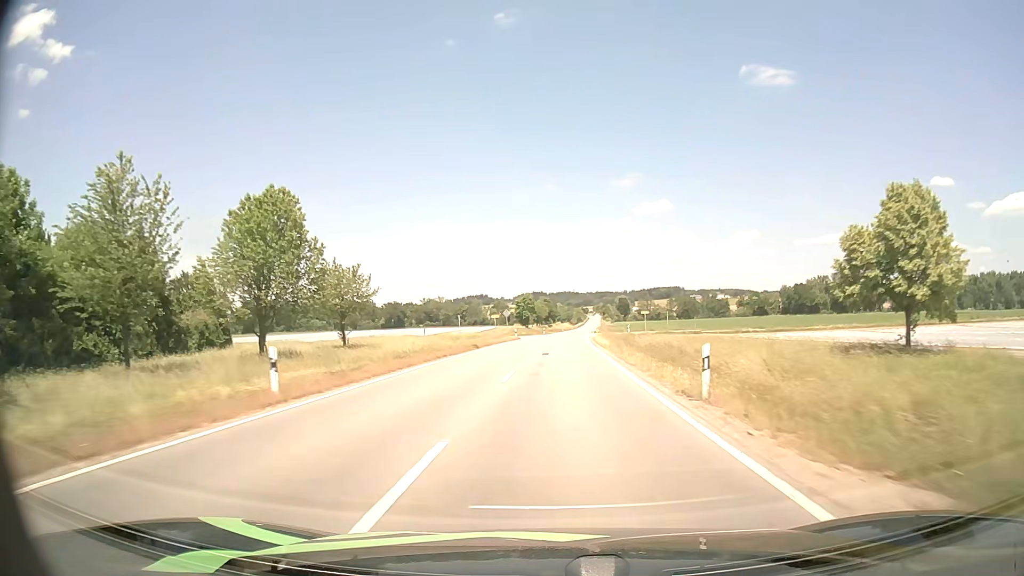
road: tertiary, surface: asphalt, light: Day
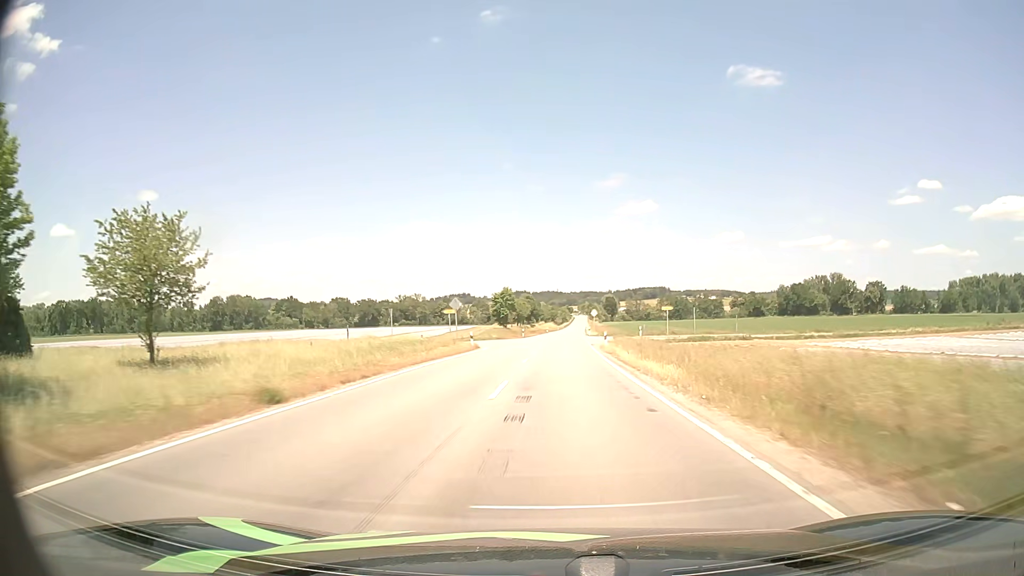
(+0.3, +27.8) m; +1°
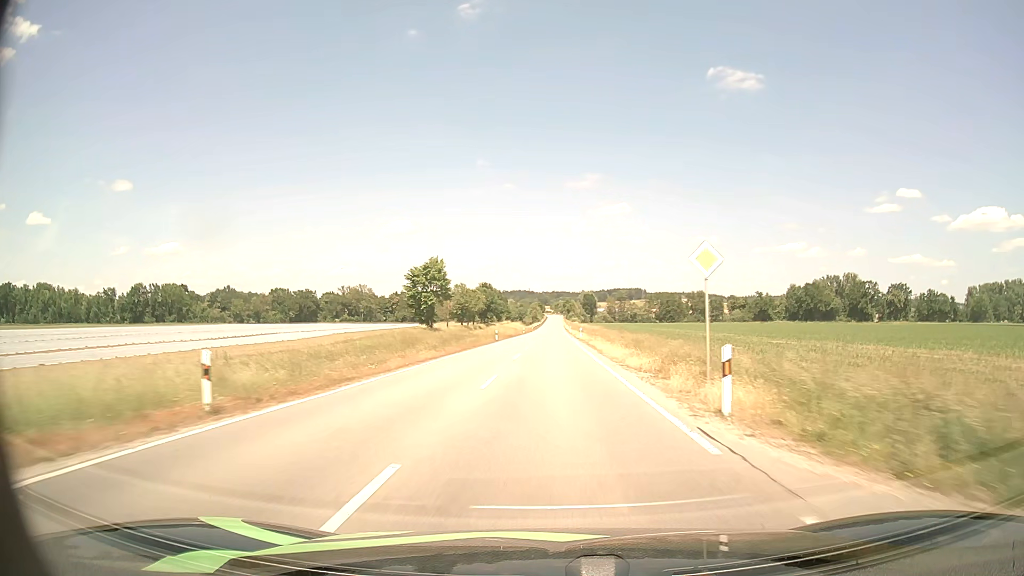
(+2.0, +70.9) m; +2°
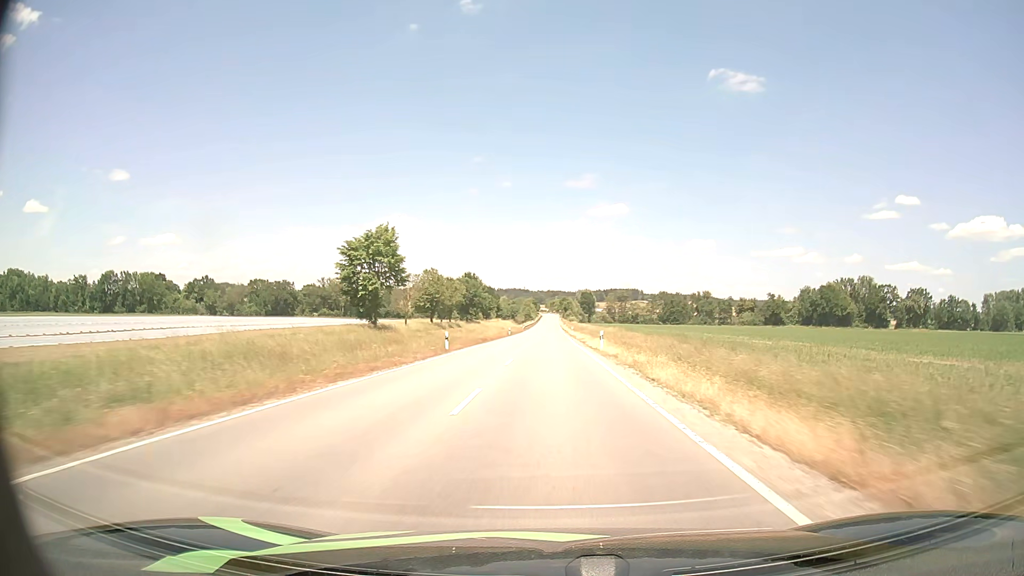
(+0.1, +28.9) m; +1°
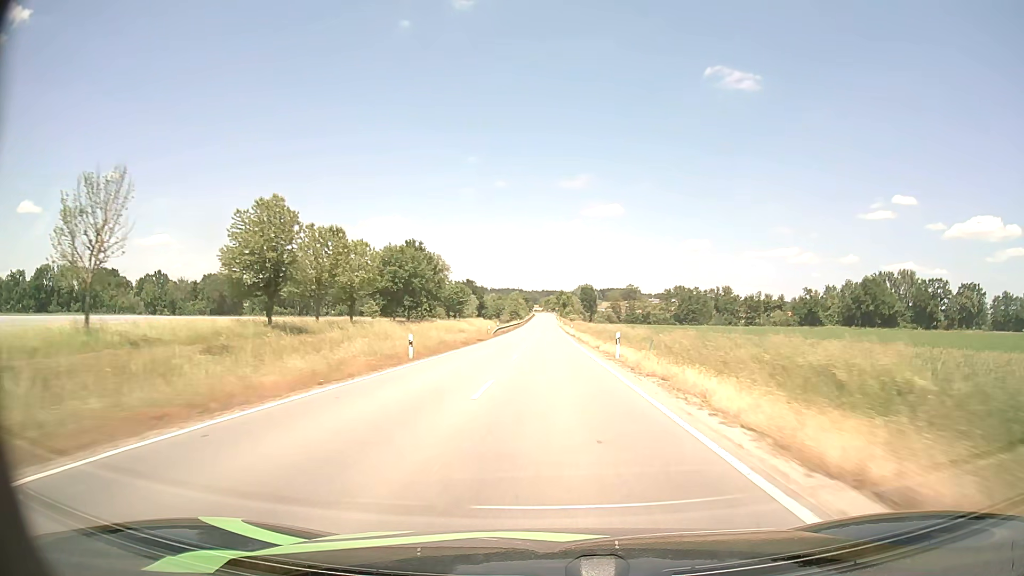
(+0.3, +58.8) m; 0°
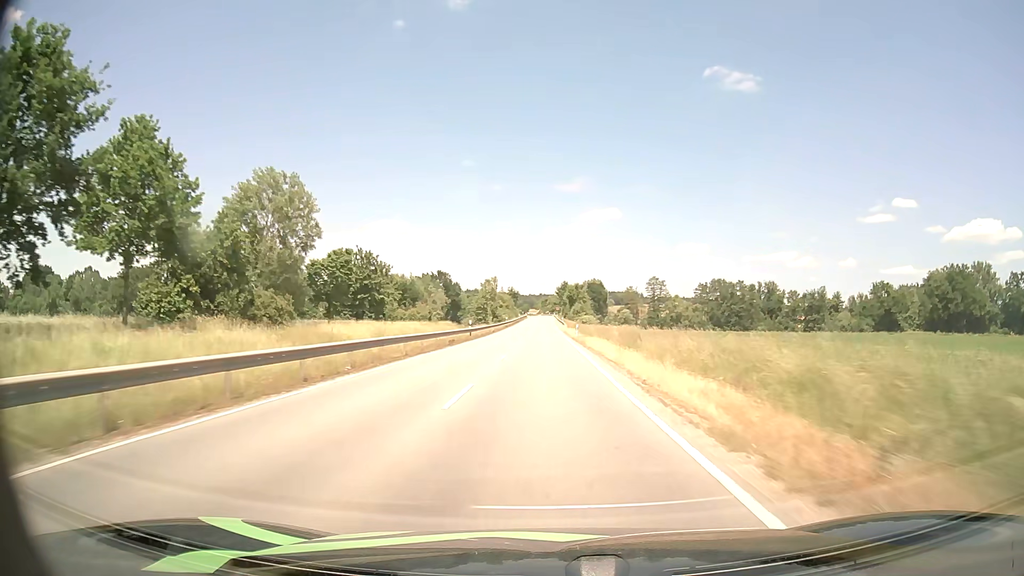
(+0.3, +74.6) m; 0°
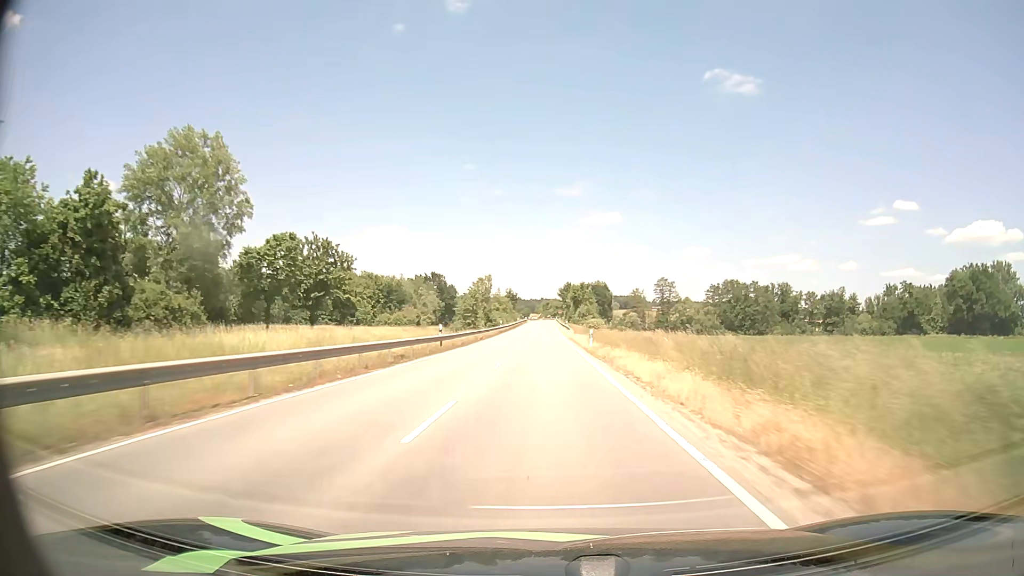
(0.0, +15.0) m; 0°
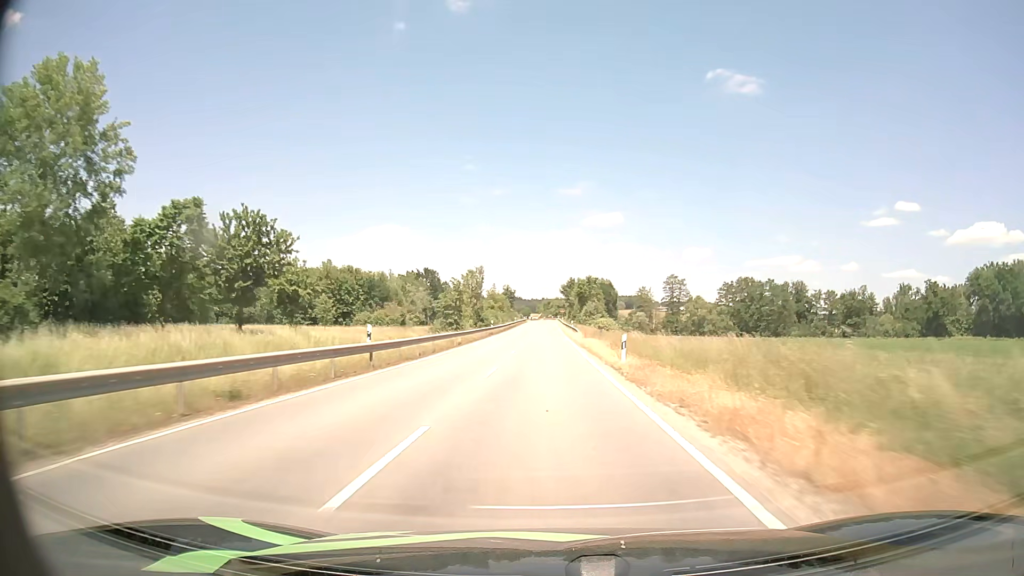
(0.0, +15.0) m; 0°
(0, +10) (0, +20) (0, +30) (0, +40) (0, +50) (0, +60) (0, +70) (0, +80) (0, +90) (0, +100) m
